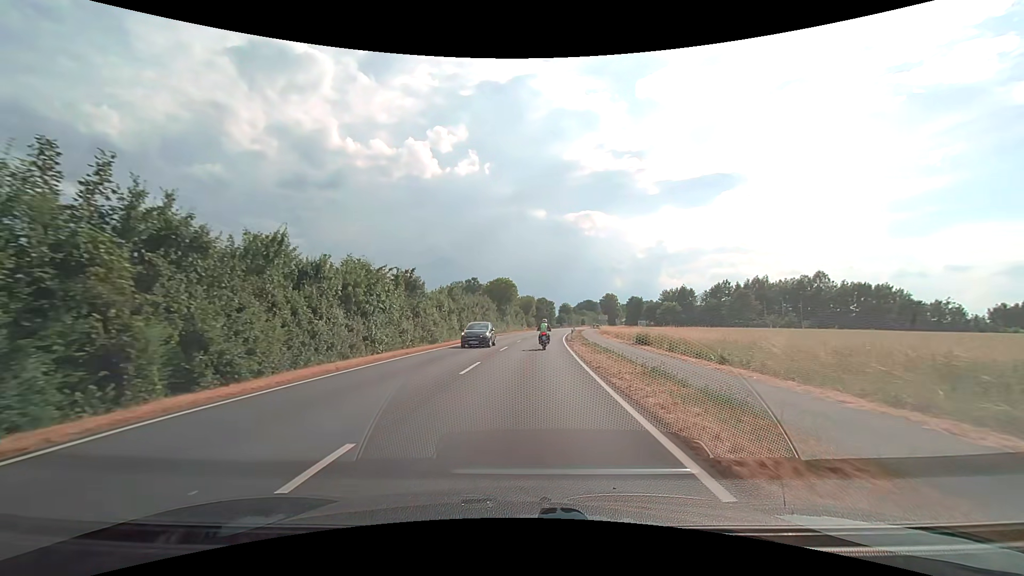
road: secondary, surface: asphalt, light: Day
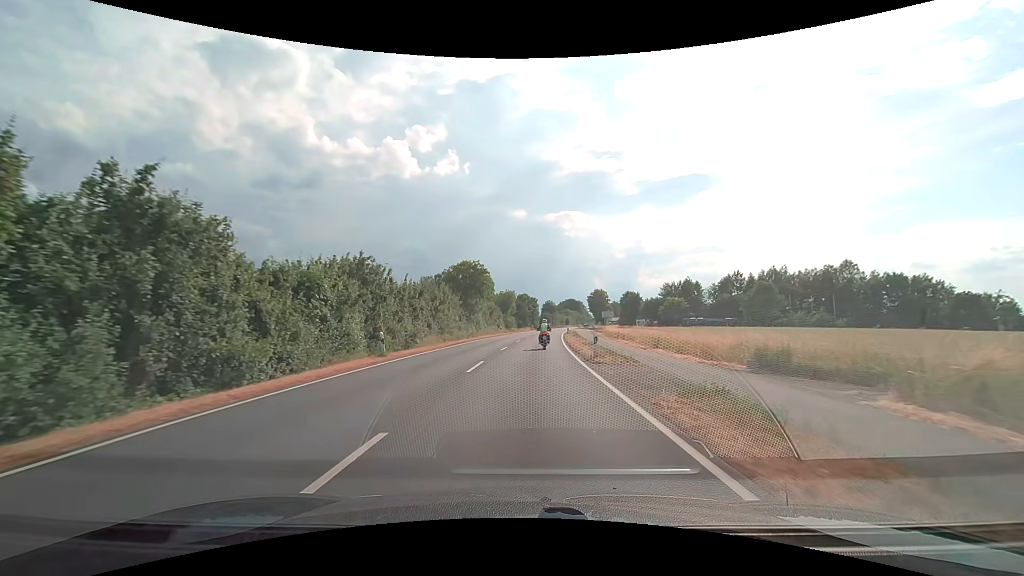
(+0.5, +23.3) m; +2°
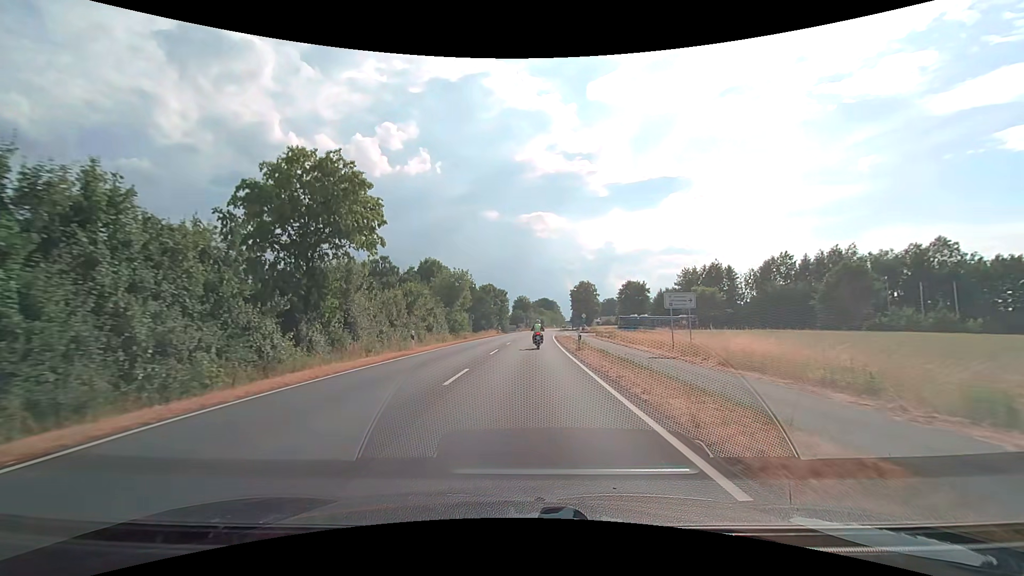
(+1.2, +38.9) m; +3°
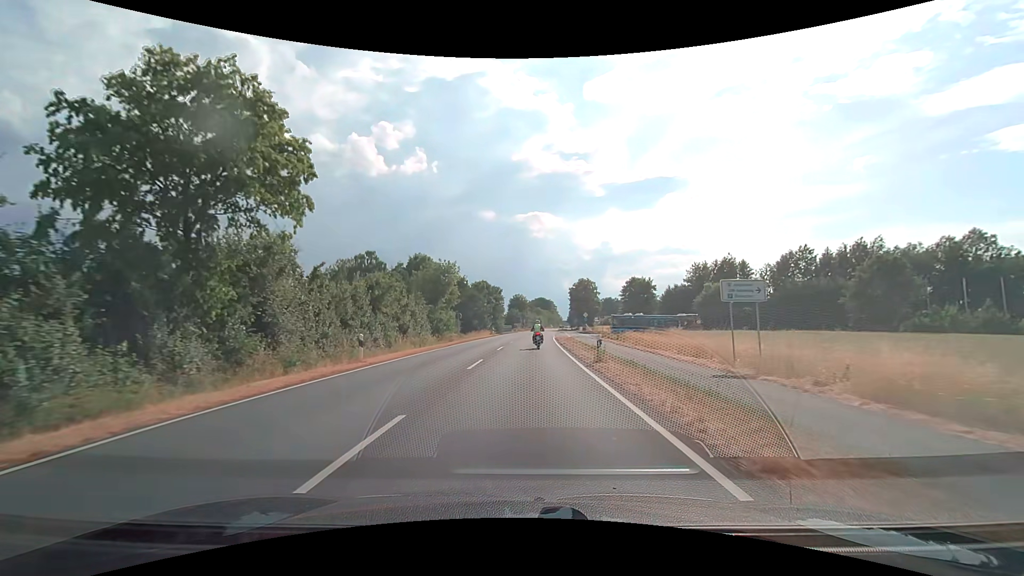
(0.0, +7.8) m; 0°
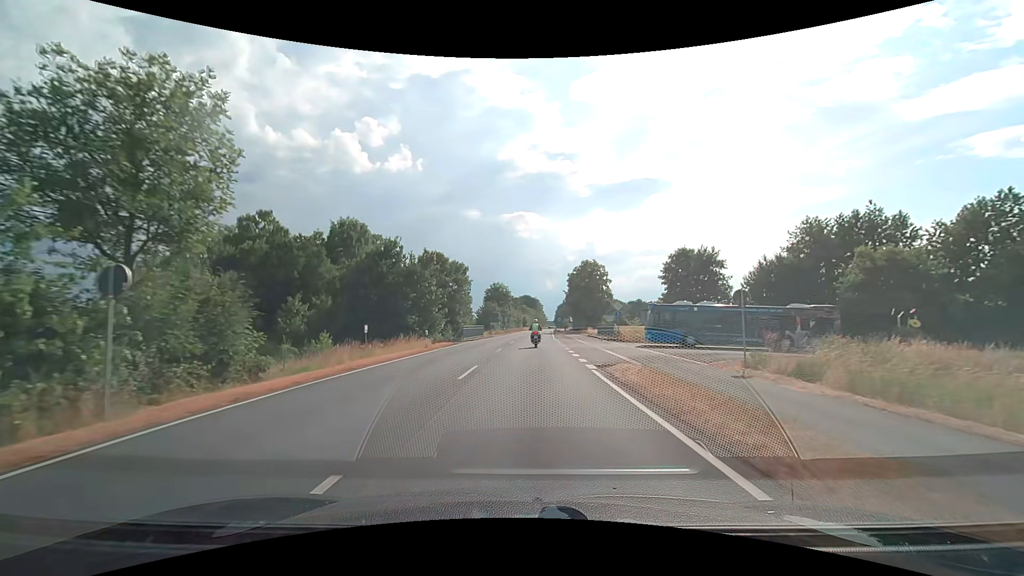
(+0.6, +38.9) m; +2°
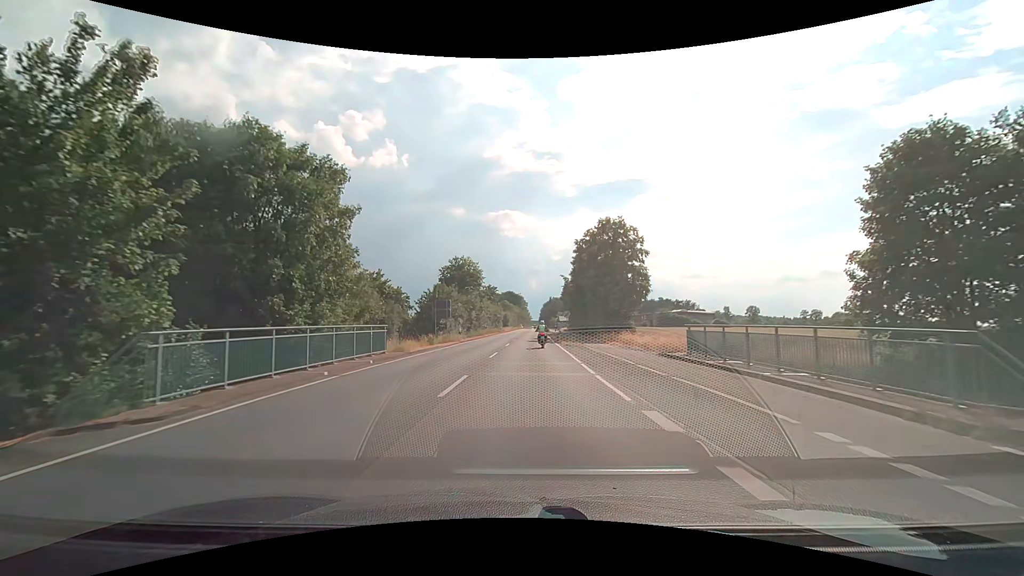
(+0.6, +39.0) m; +2°
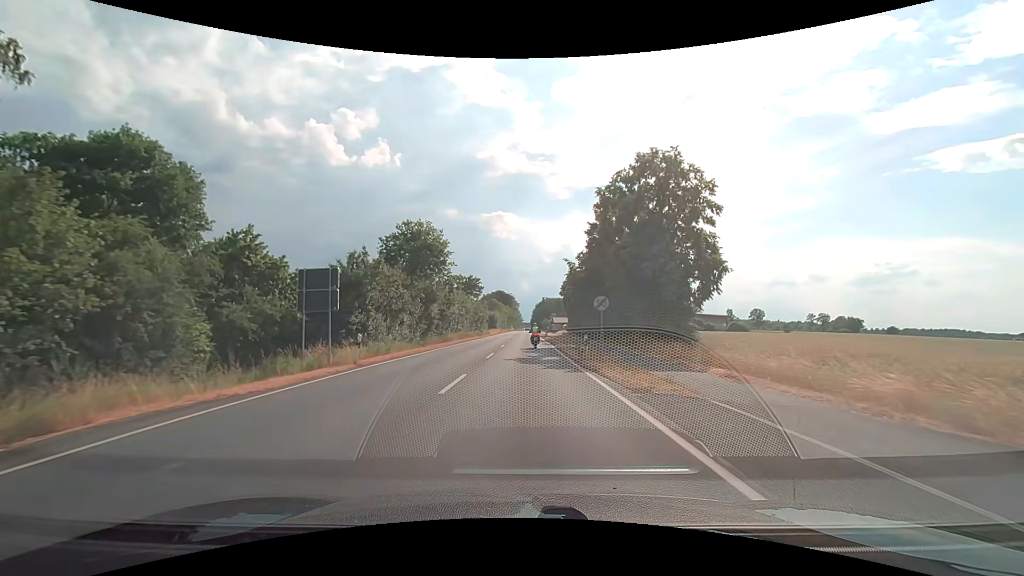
(+0.3, +23.4) m; +1°
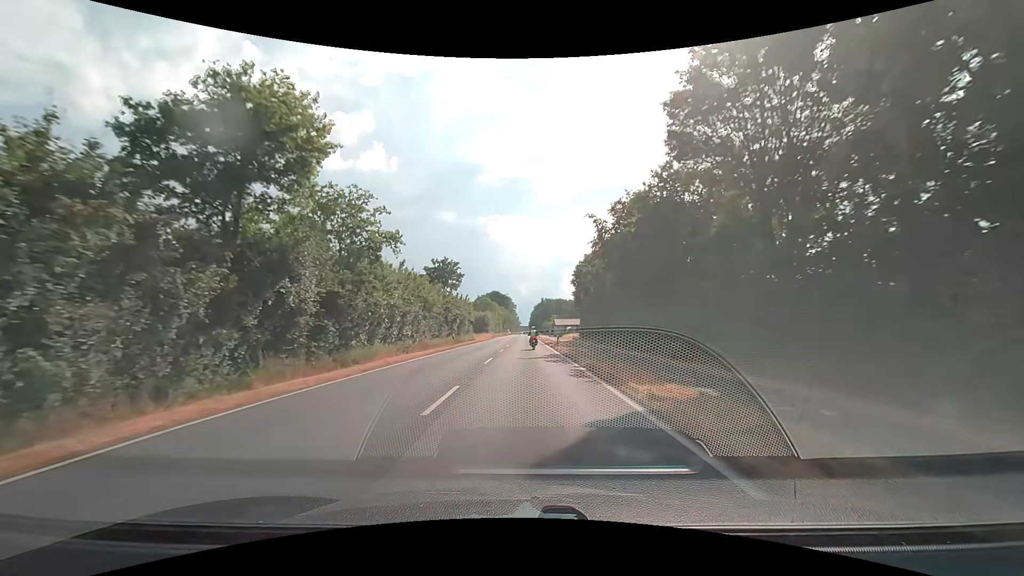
(0.0, +26.5) m; 0°
(0, +10) (0, +20) (0, +30) (0, +40) (0, +50) (0, +60) (0, +70) (0, +80) (0, +90) (0, +100) m
